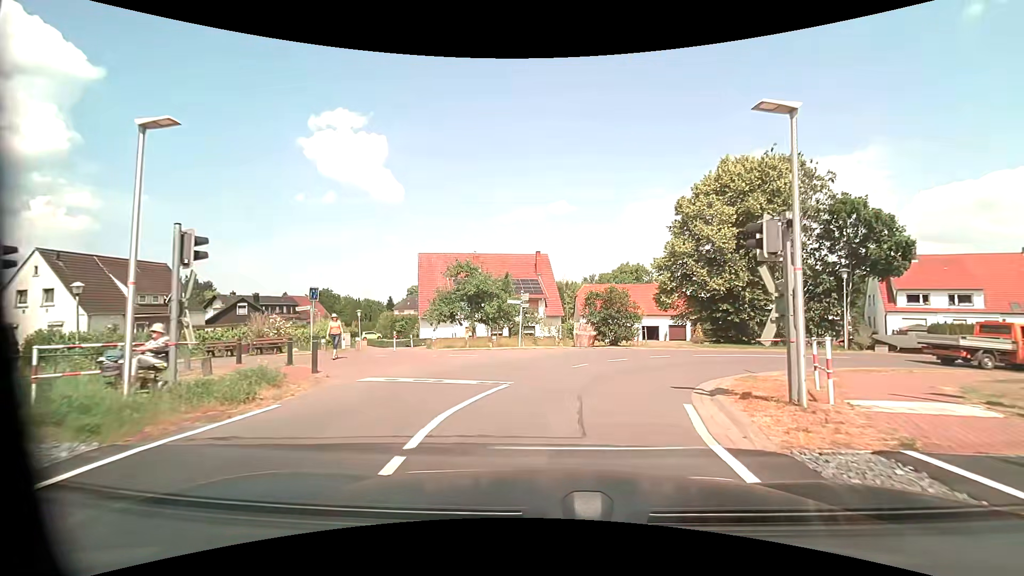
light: Day
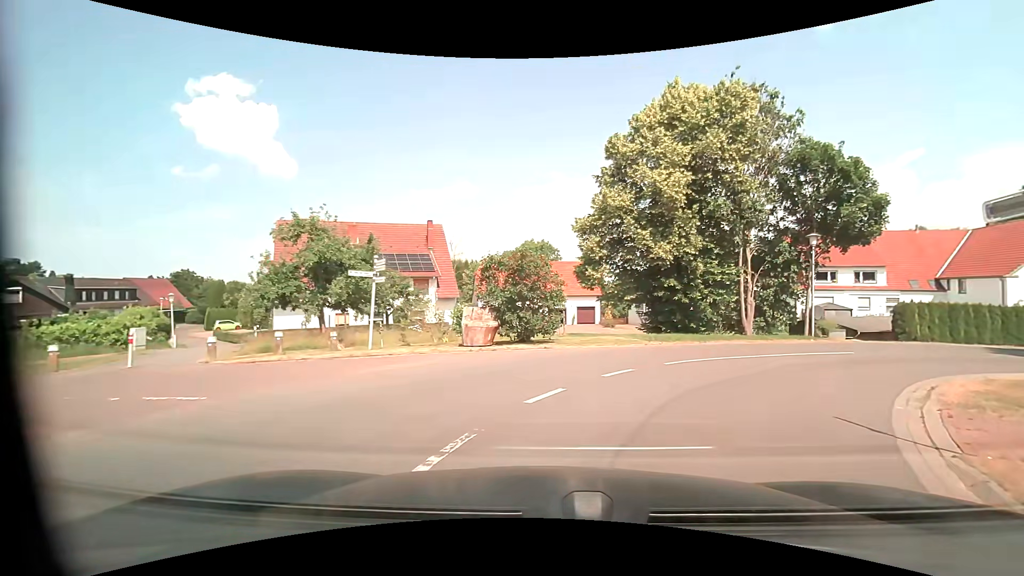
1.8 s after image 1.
(+0.7, +10.0) m; +10°
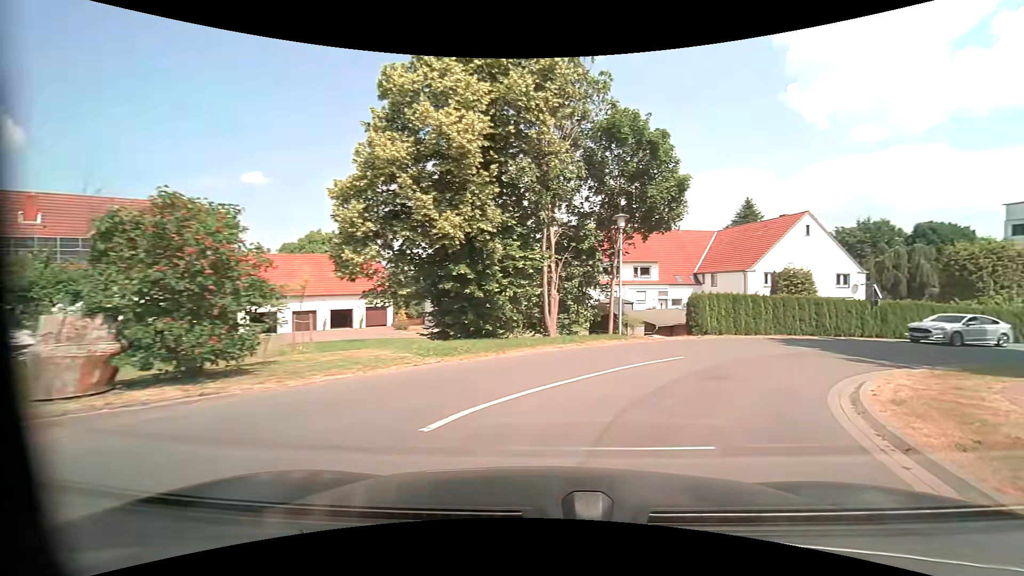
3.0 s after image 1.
(+1.4, +6.9) m; +22°
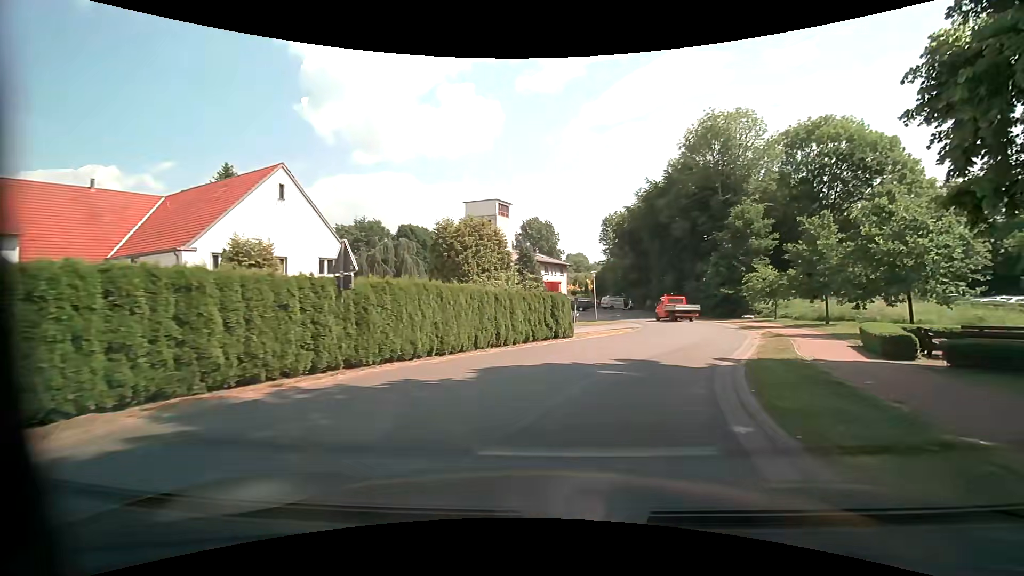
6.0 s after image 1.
(+10.2, +18.2) m; +52°
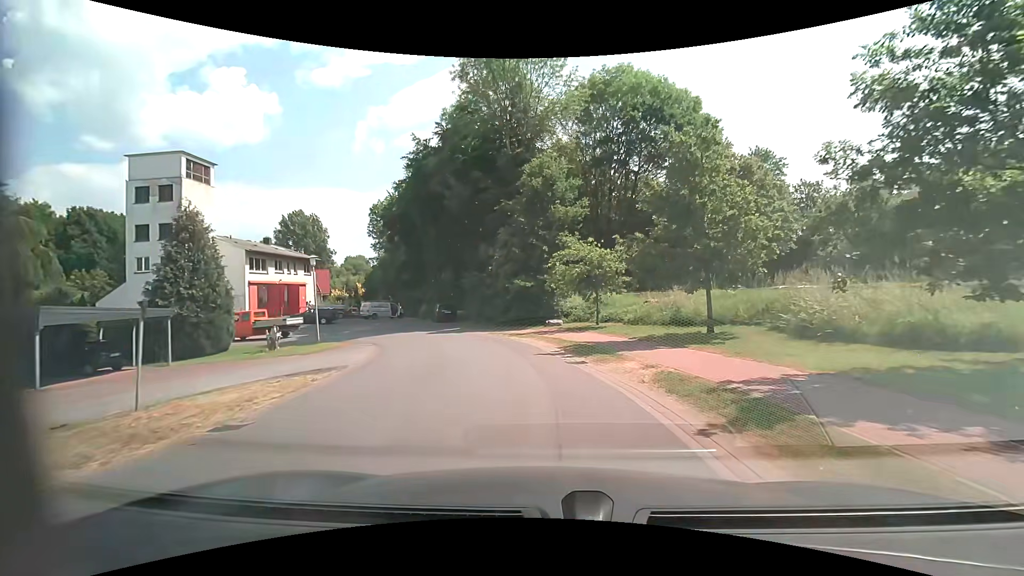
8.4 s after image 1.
(+5.1, +19.0) m; +25°
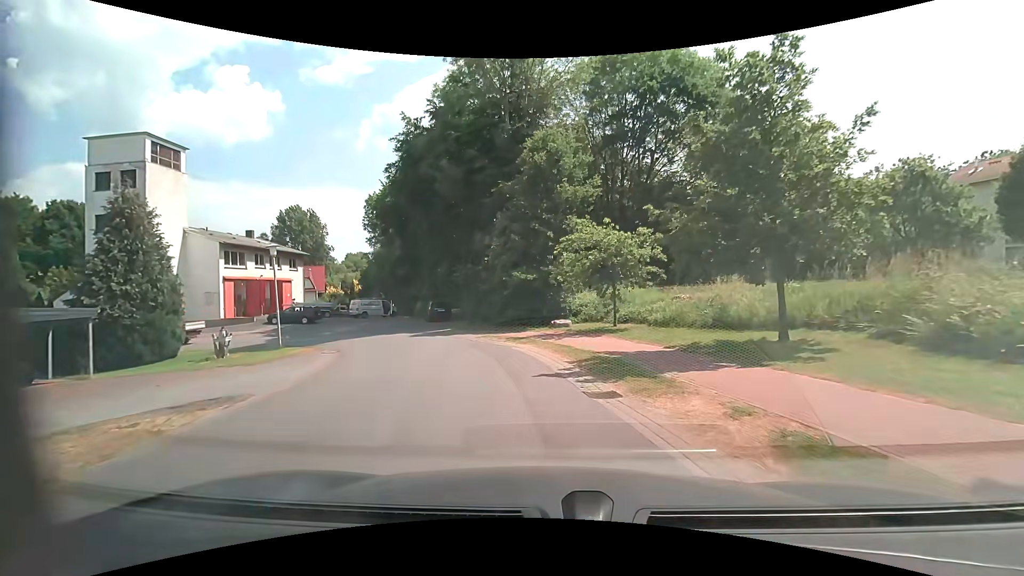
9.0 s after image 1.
(0.0, +4.5) m; -1°
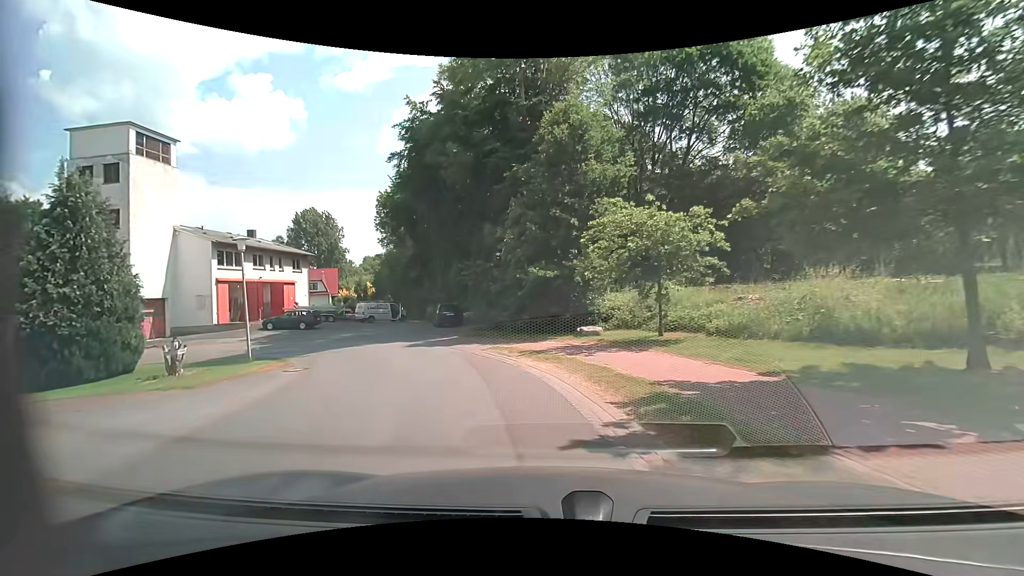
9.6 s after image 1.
(0.0, +4.3) m; -2°
